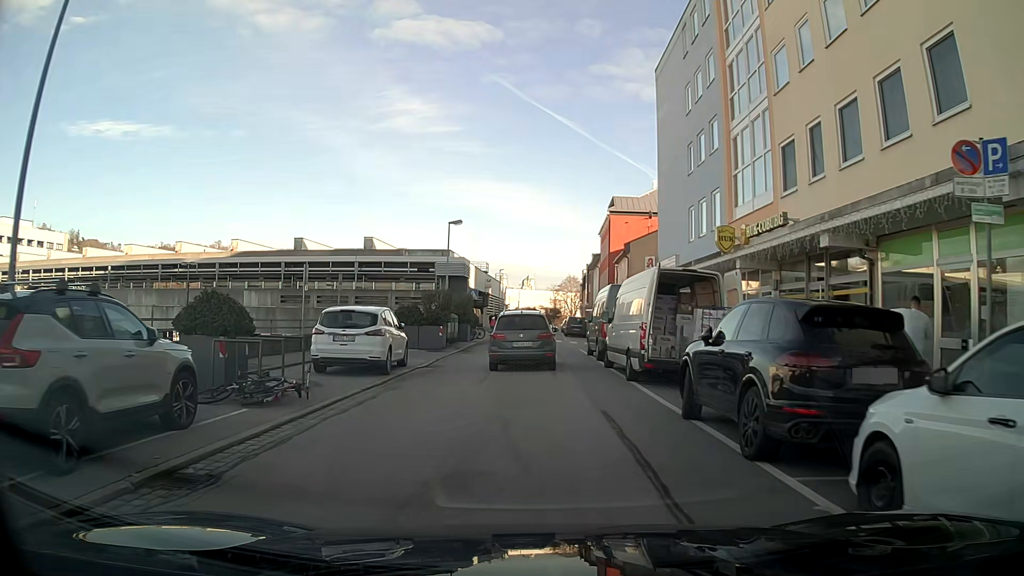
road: residential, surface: asphalt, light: Day
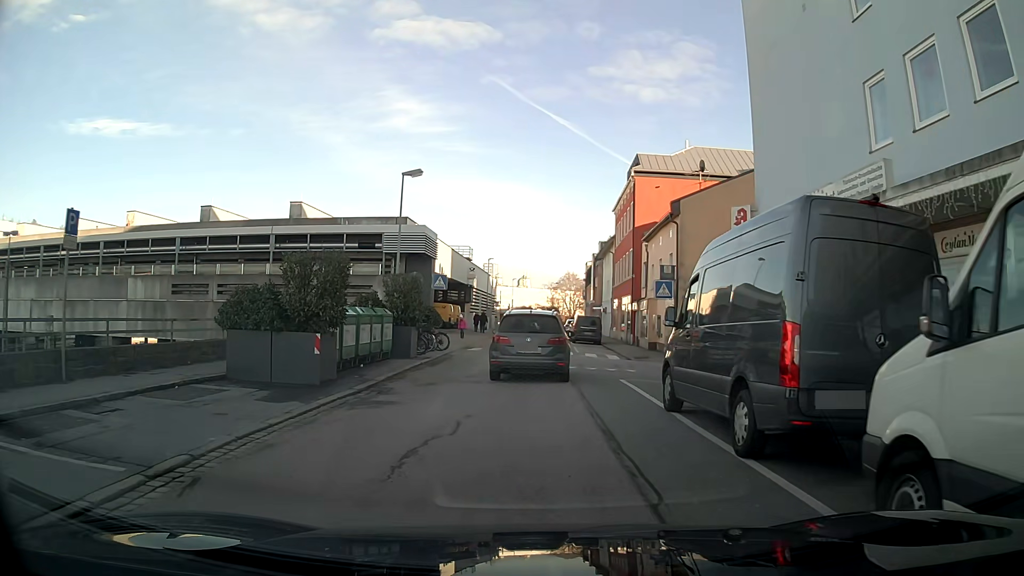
(+0.3, +16.5) m; +1°
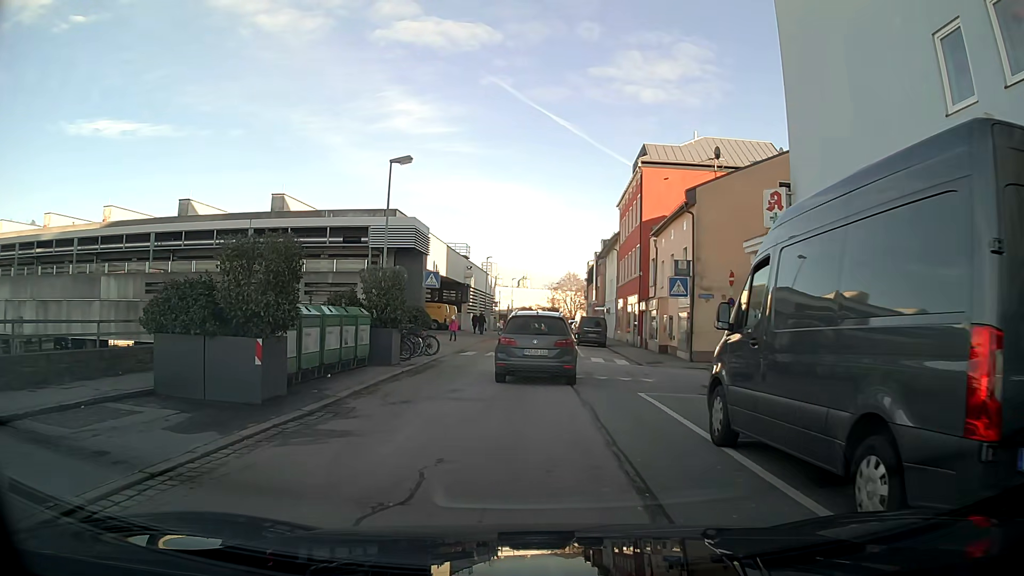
(0.0, +2.9) m; 0°
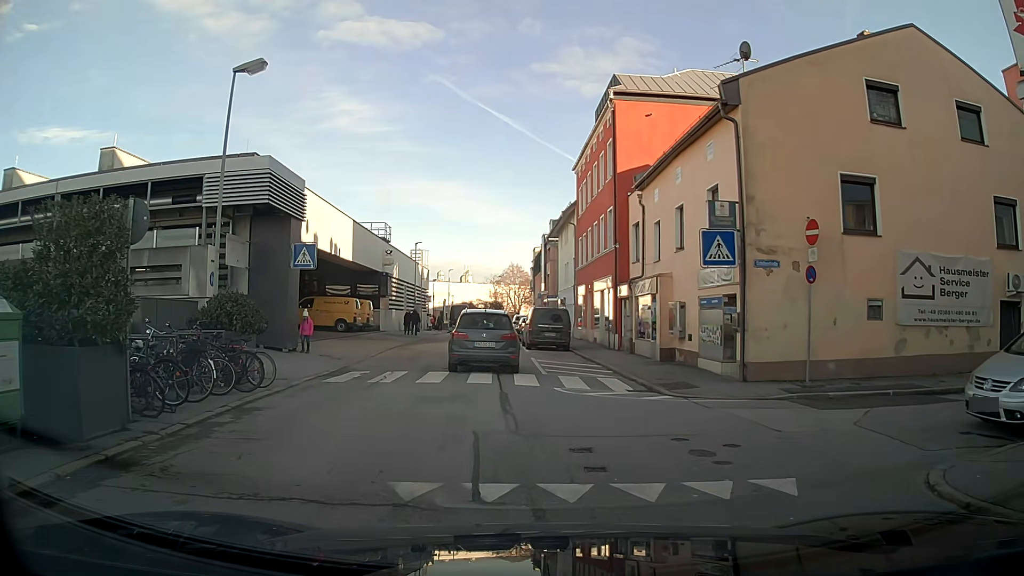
(+0.4, +11.7) m; +5°
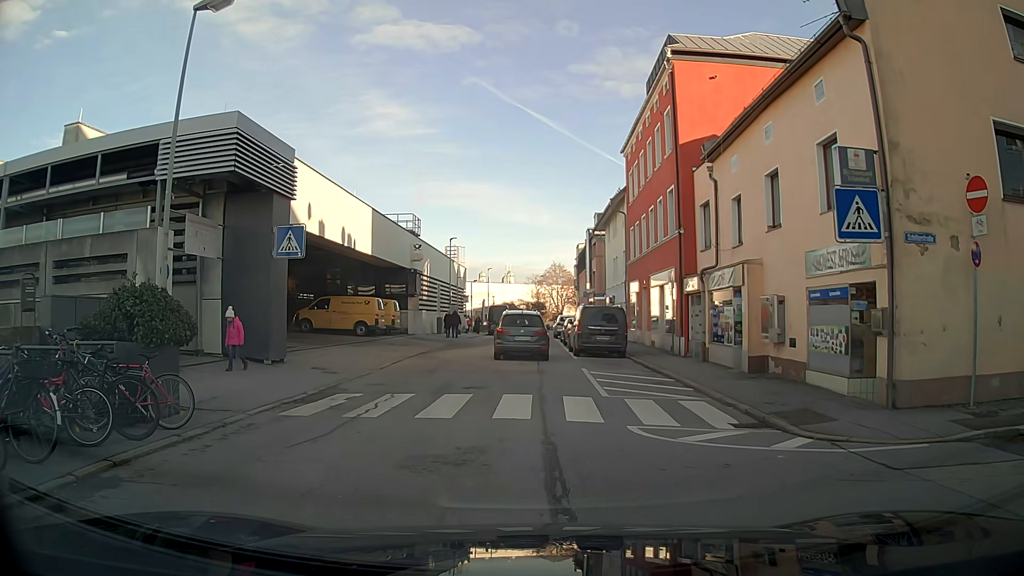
(-0.2, +4.7) m; -4°
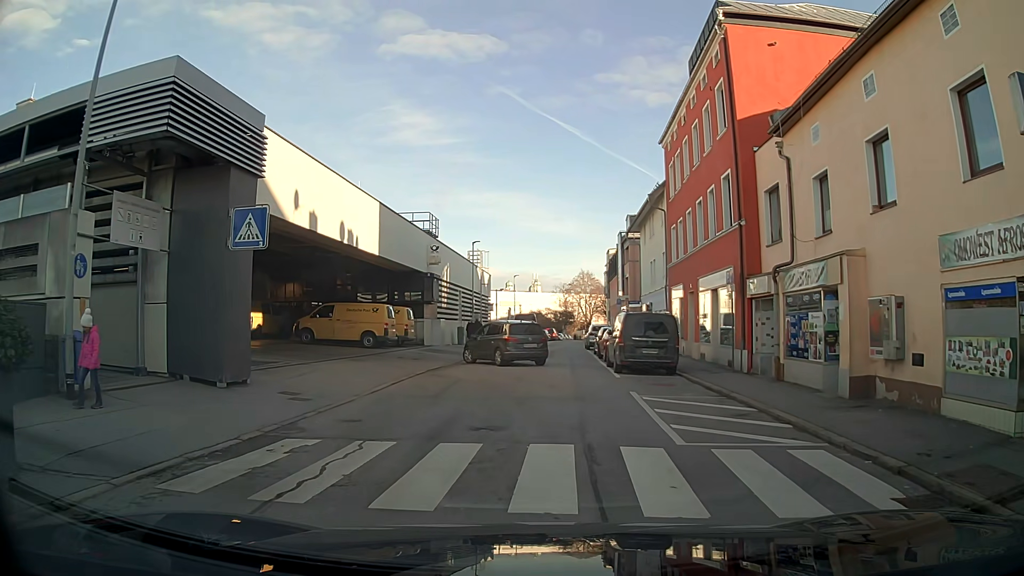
(-0.1, +4.3) m; -2°
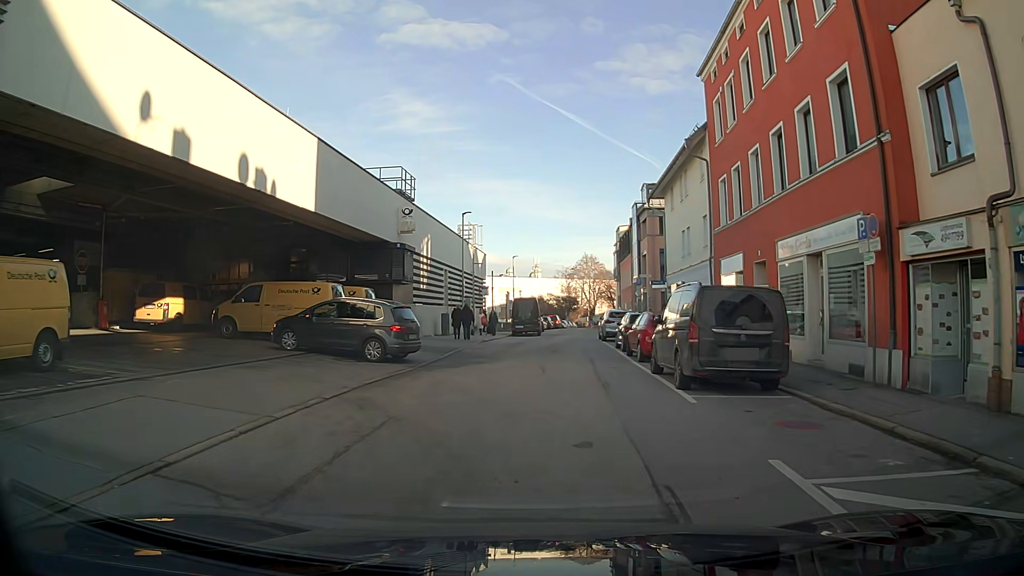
(0.0, +8.9) m; +1°
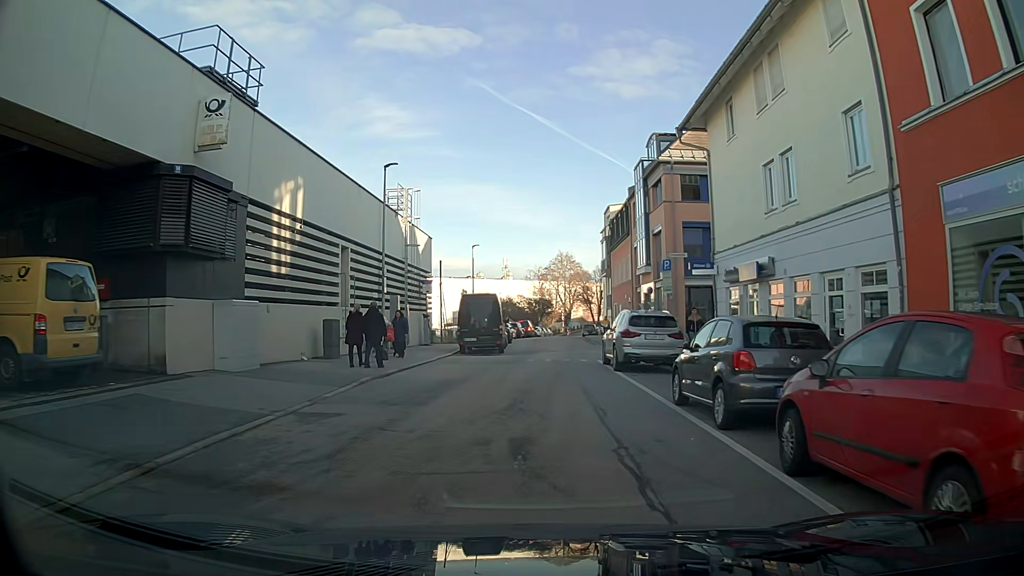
(+0.4, +16.4) m; +2°
(0, +10) (0, +20) (+1, +30) (+2, +40) (+2, +50) (+3, +60) (+3, +70) (+4, +80) (+5, +90) (+6, +100) m
